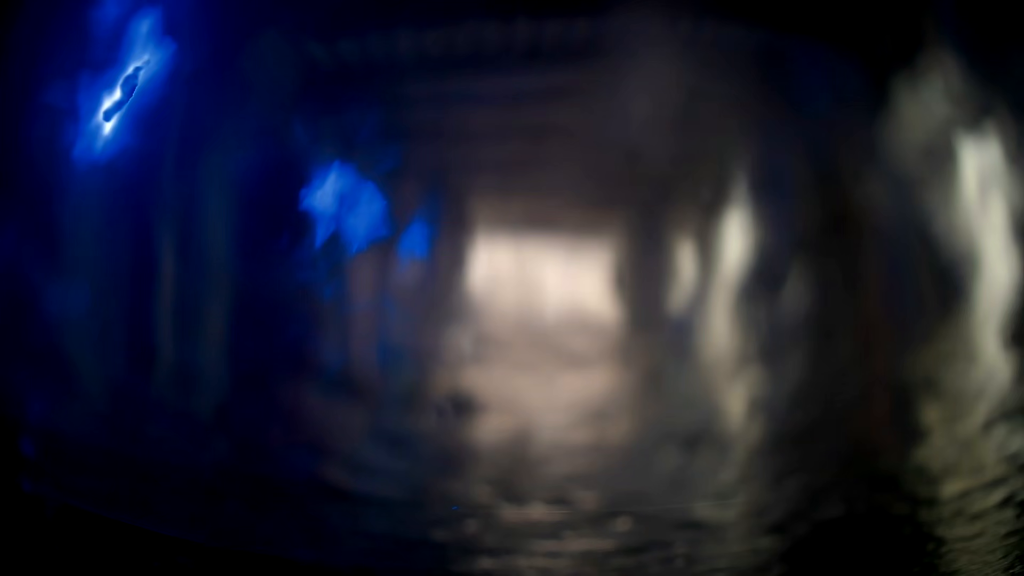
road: service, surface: asphalt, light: Day
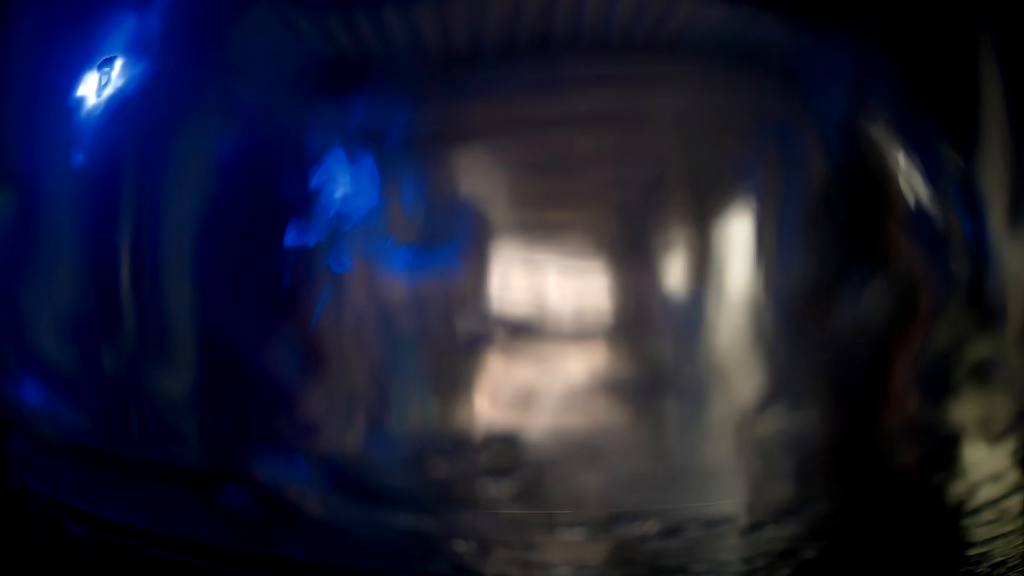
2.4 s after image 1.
(0.0, +0.2) m; 0°
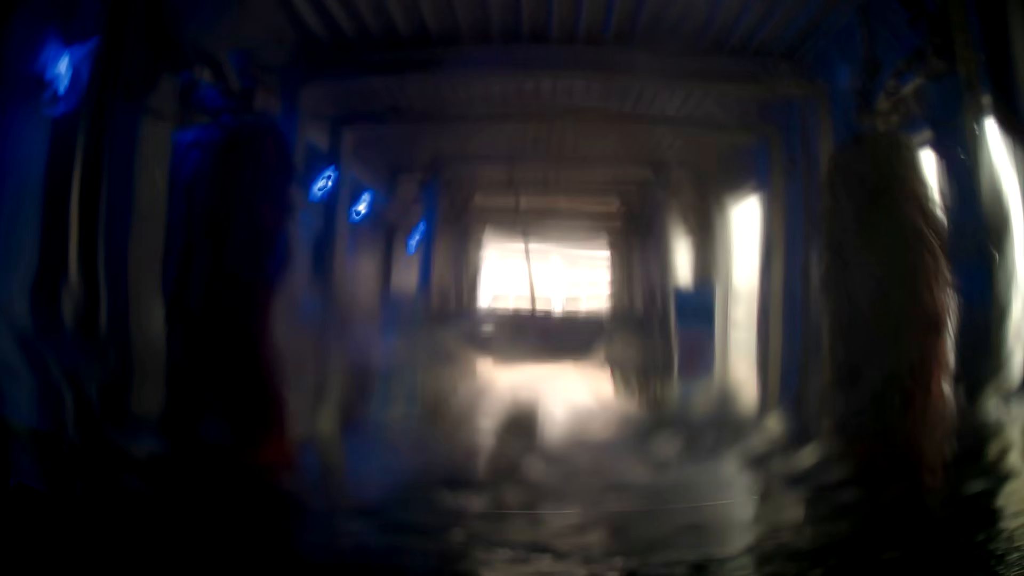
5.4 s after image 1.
(0.0, +0.2) m; 0°
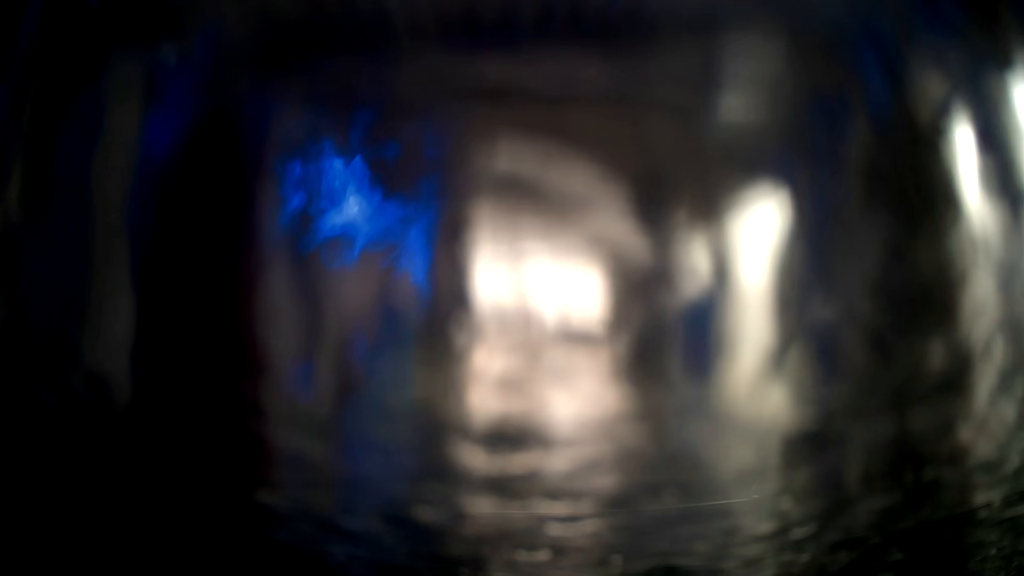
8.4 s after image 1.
(0.0, +0.2) m; 0°
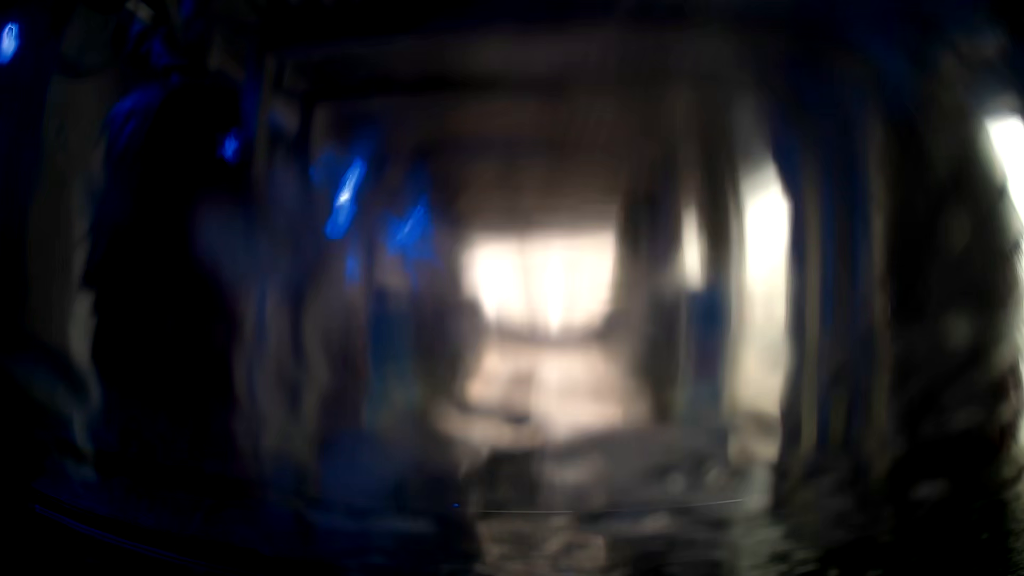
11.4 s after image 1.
(0.0, +0.2) m; 0°
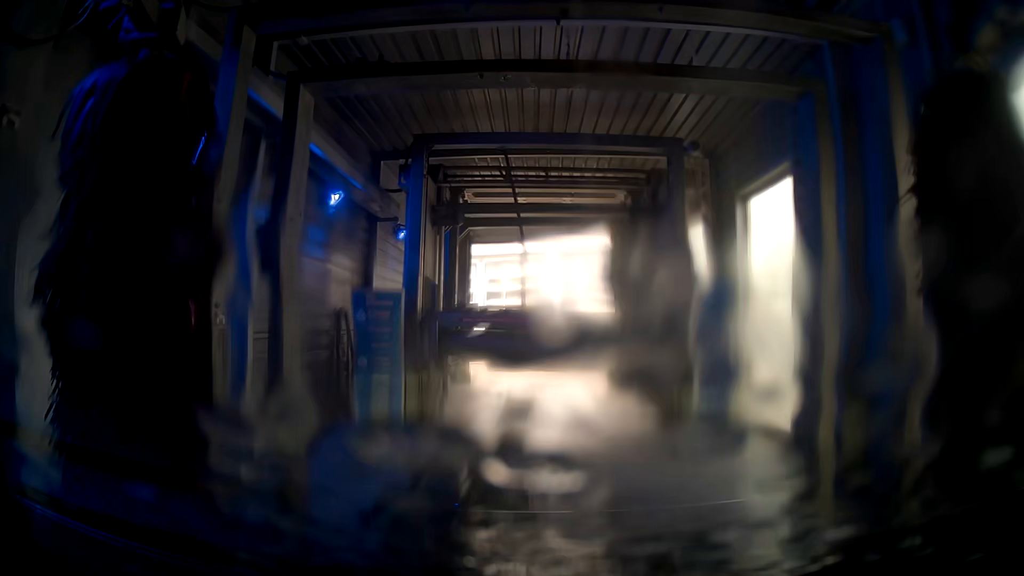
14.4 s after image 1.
(0.0, +0.2) m; 0°
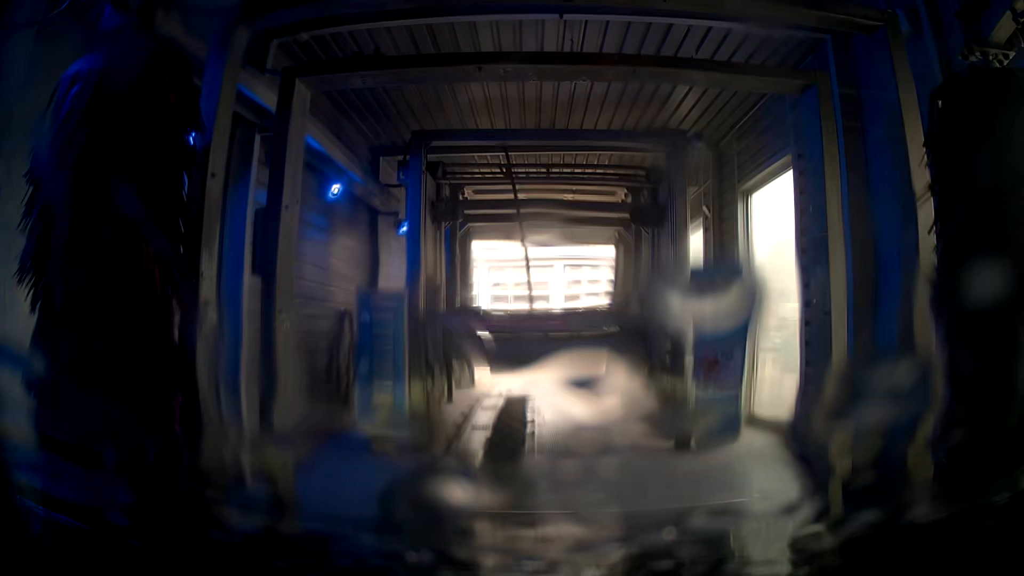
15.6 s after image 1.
(0.0, +0.1) m; 0°
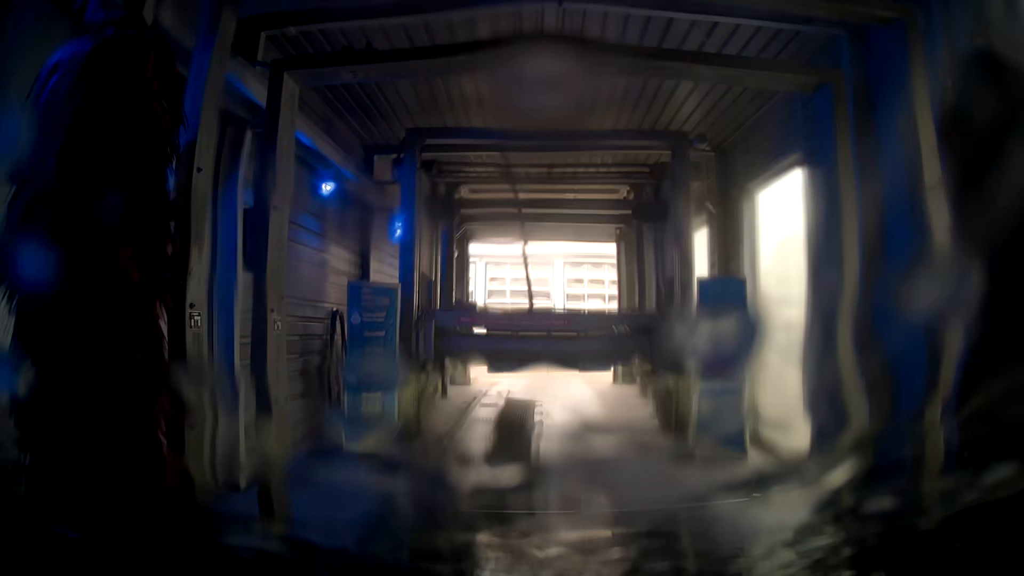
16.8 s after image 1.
(0.0, +0.1) m; 0°
